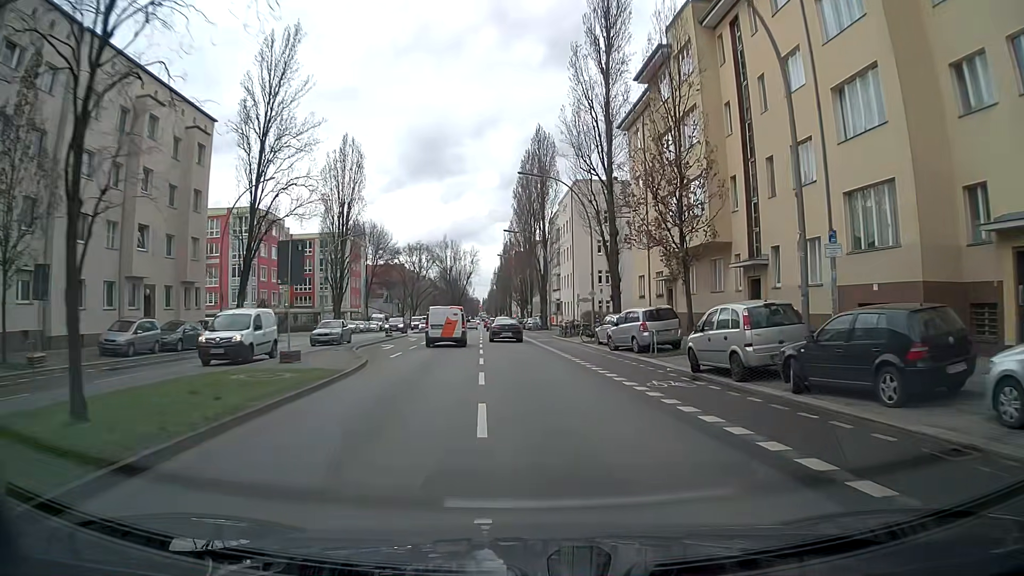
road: secondary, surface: asphalt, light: Day
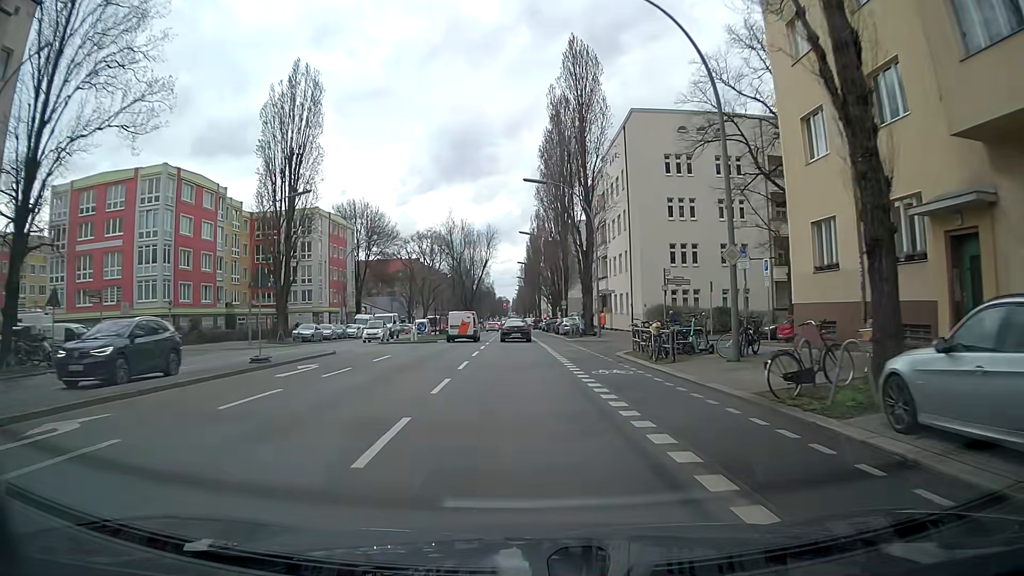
(-0.1, +25.6) m; -3°
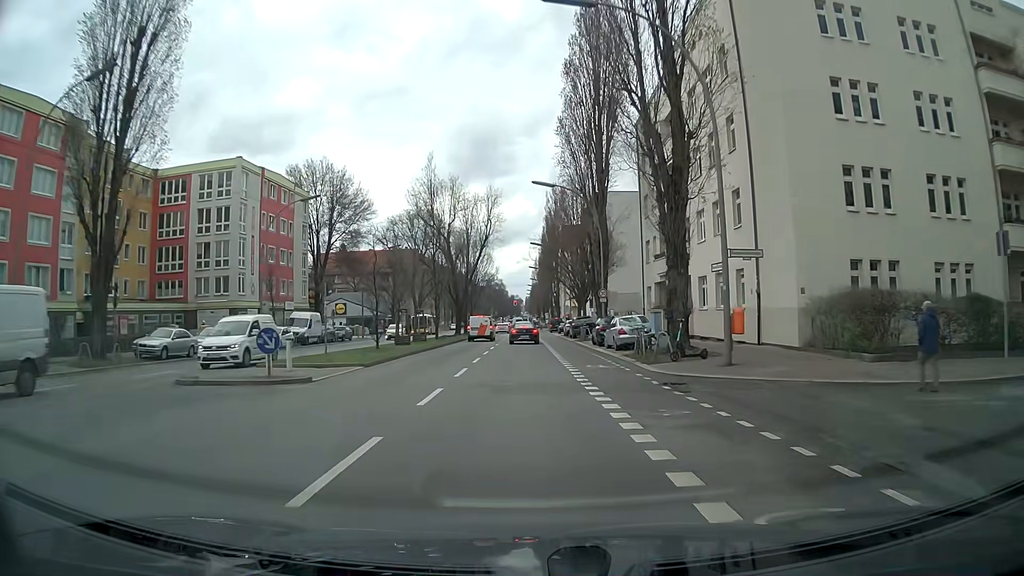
(-0.3, +26.2) m; -1°
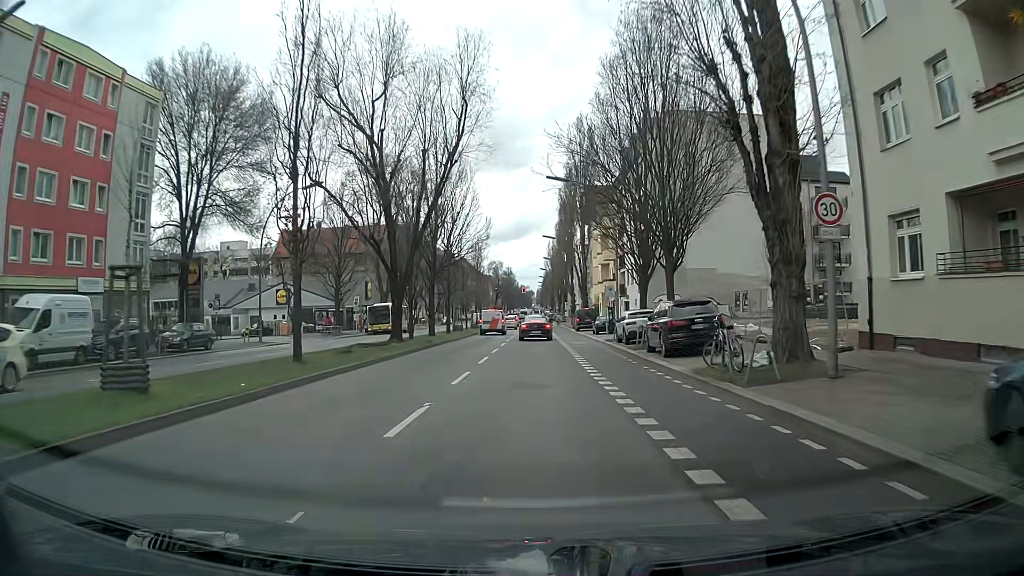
(-0.1, +33.1) m; 0°
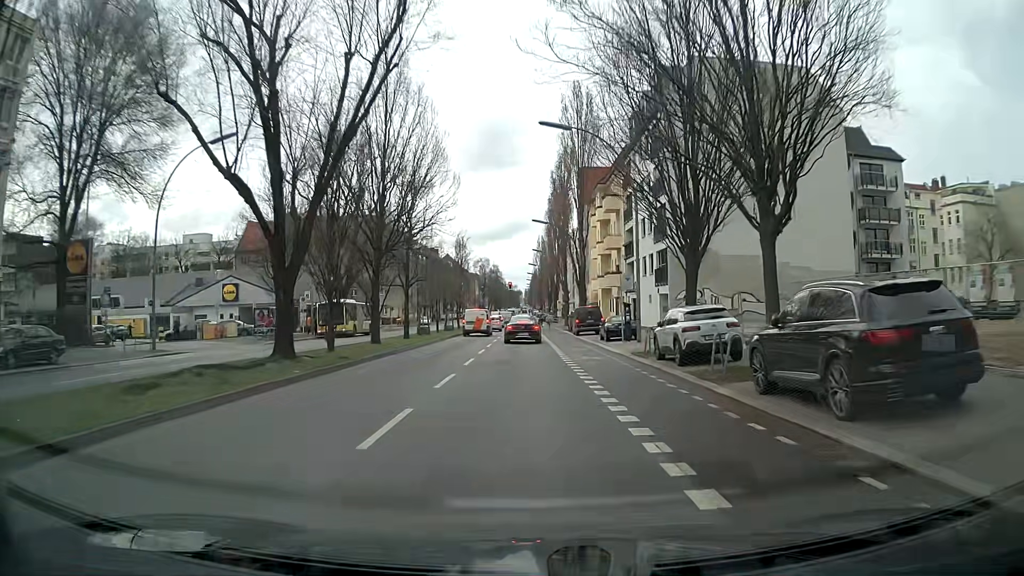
(+0.1, +12.7) m; +1°
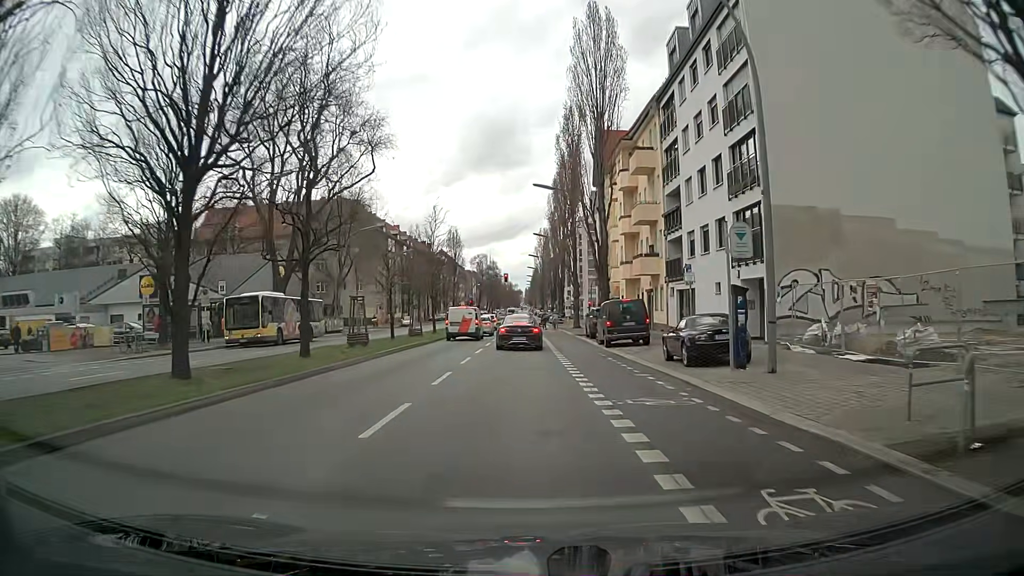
(-0.1, +17.4) m; -2°
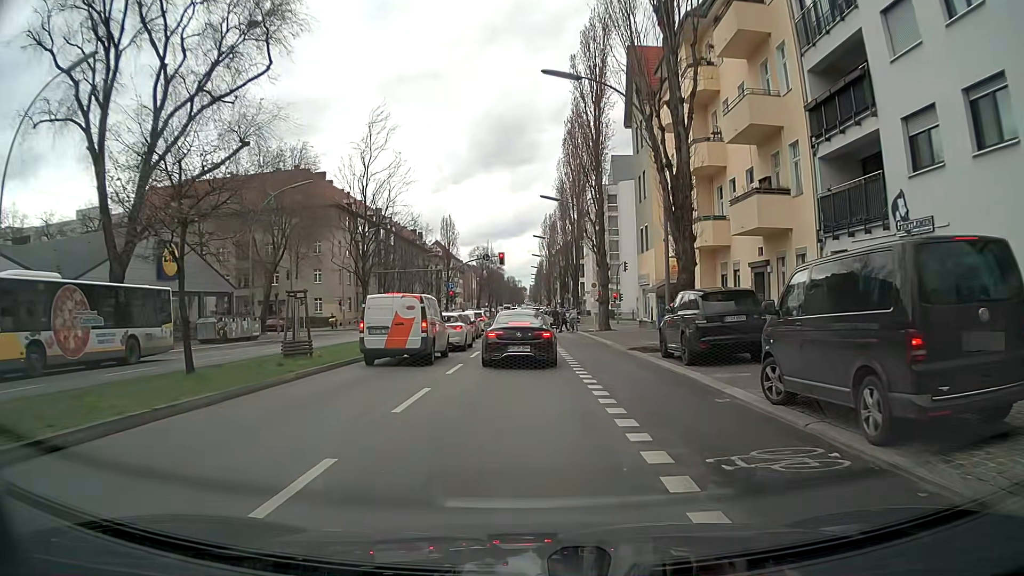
(+0.6, +21.8) m; +2°
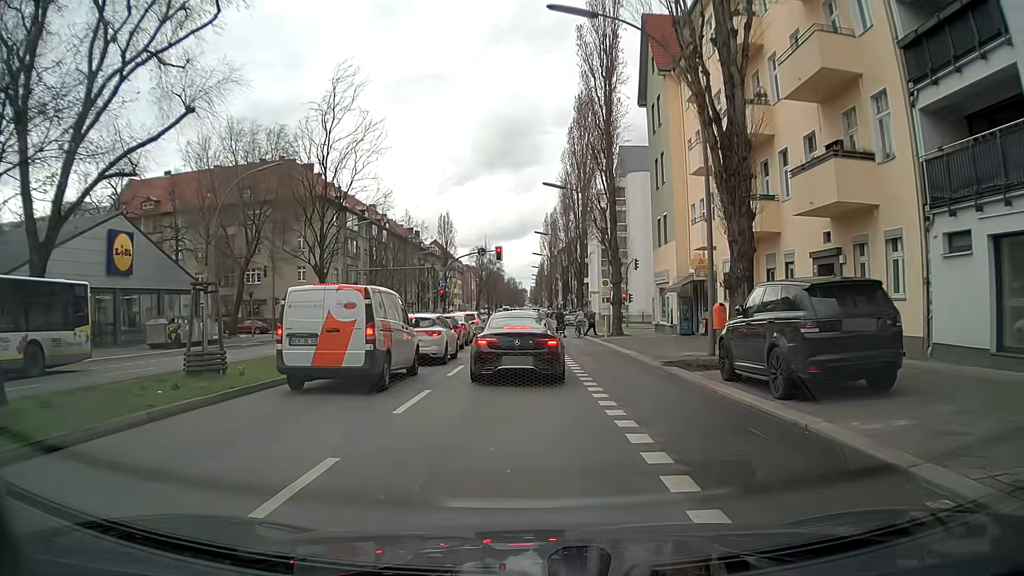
(0.0, +5.8) m; 0°
